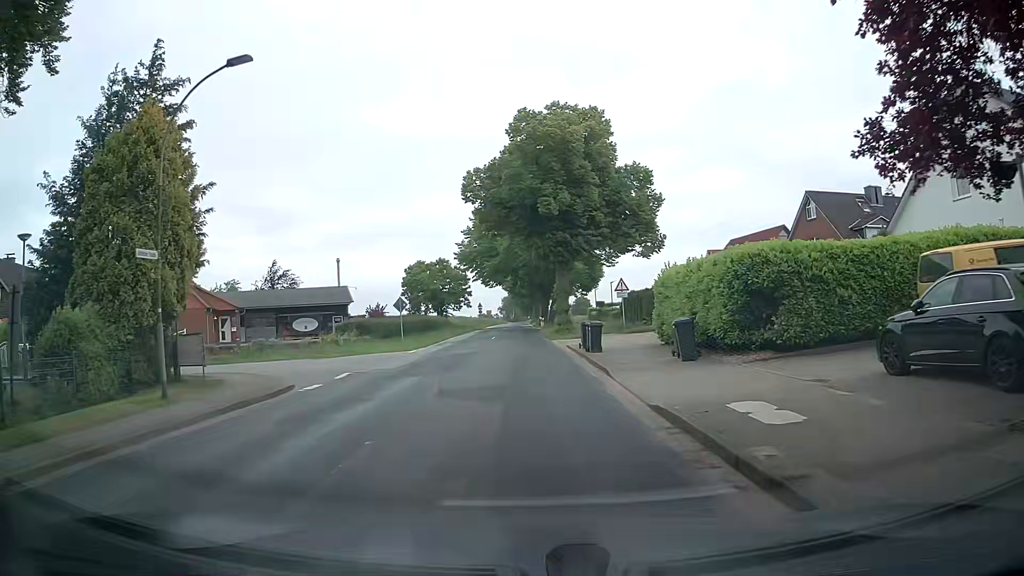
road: tertiary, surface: asphalt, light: Day
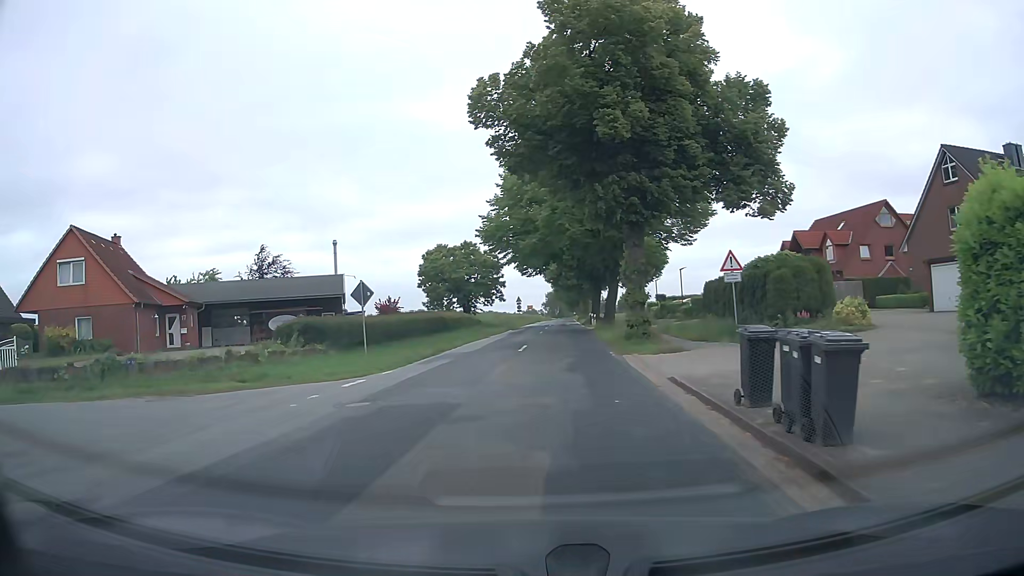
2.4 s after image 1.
(-0.2, +14.8) m; -3°
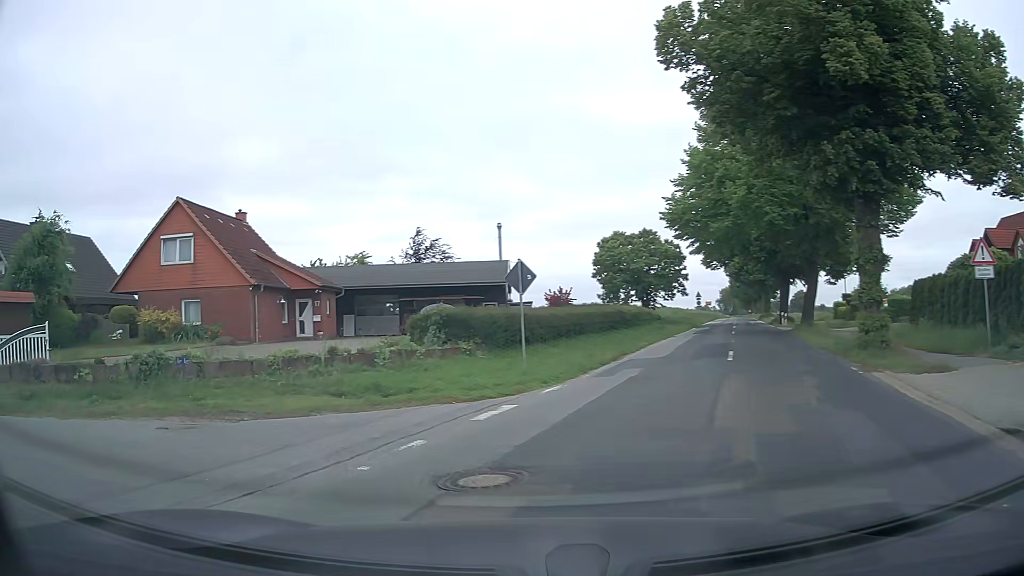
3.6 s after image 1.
(-0.6, +5.5) m; -15°
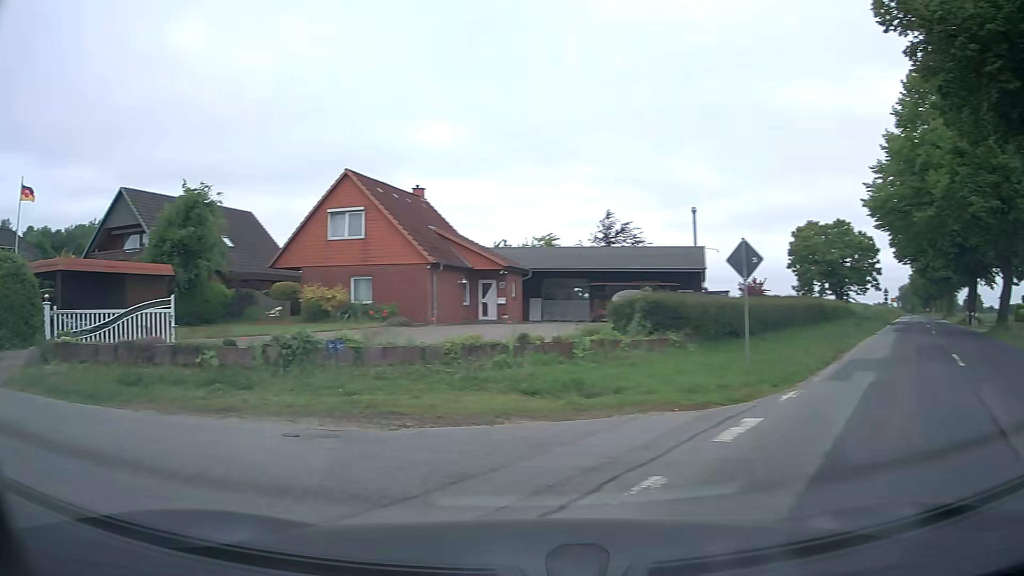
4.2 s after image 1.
(-0.3, +2.3) m; -15°
